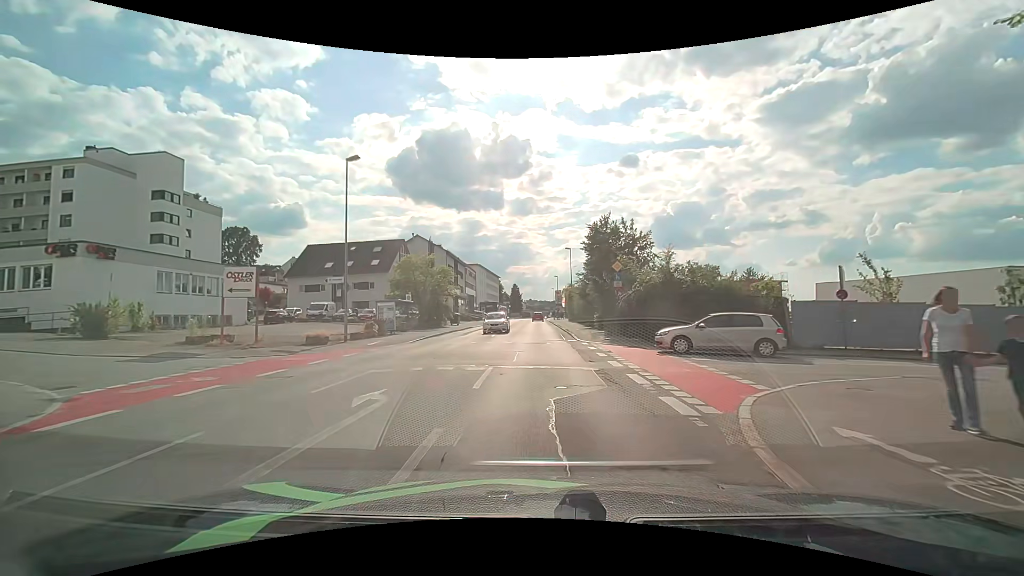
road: tertiary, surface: asphalt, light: Day
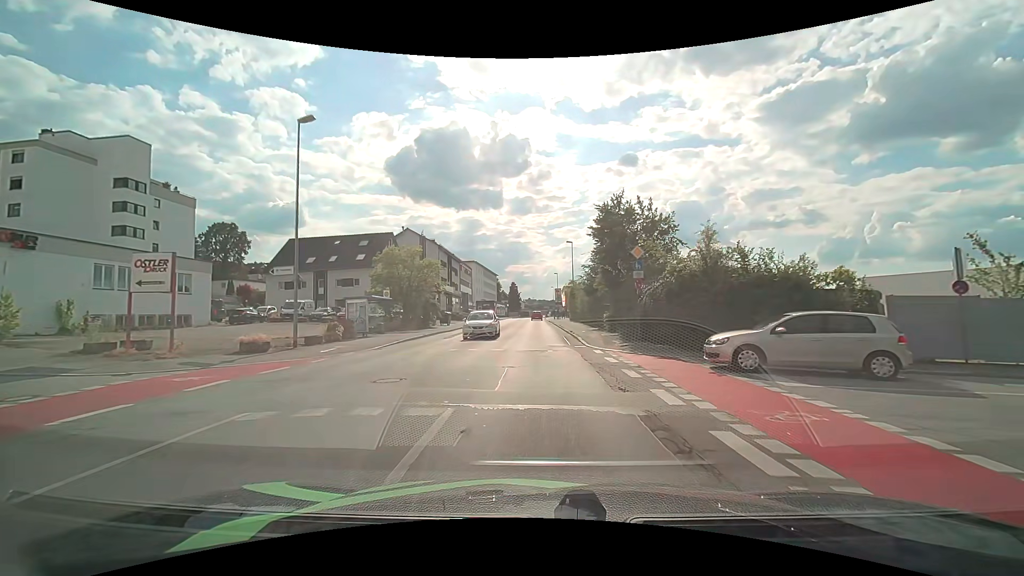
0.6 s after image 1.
(0.0, +5.6) m; 0°
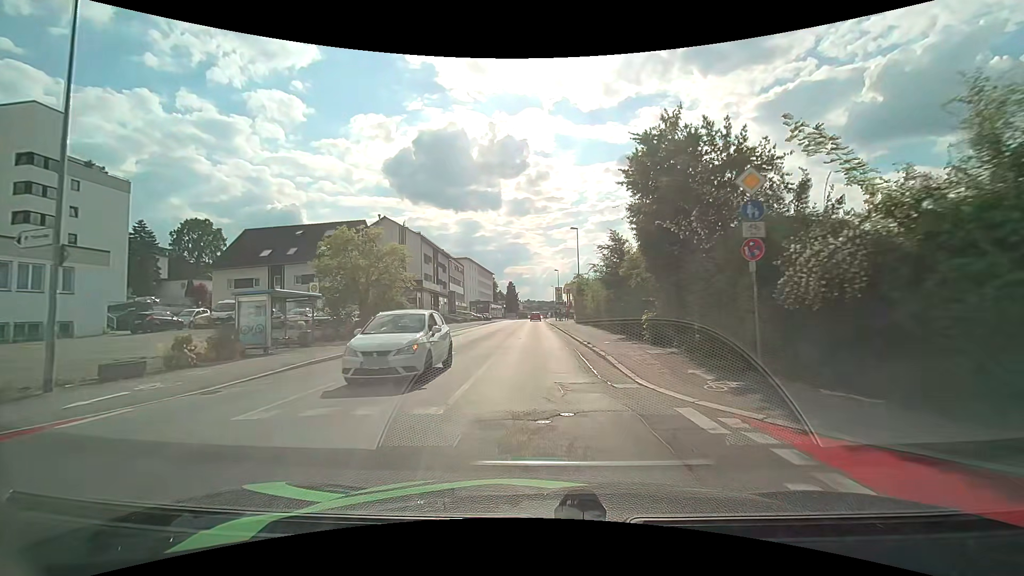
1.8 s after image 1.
(0.0, +11.0) m; 0°
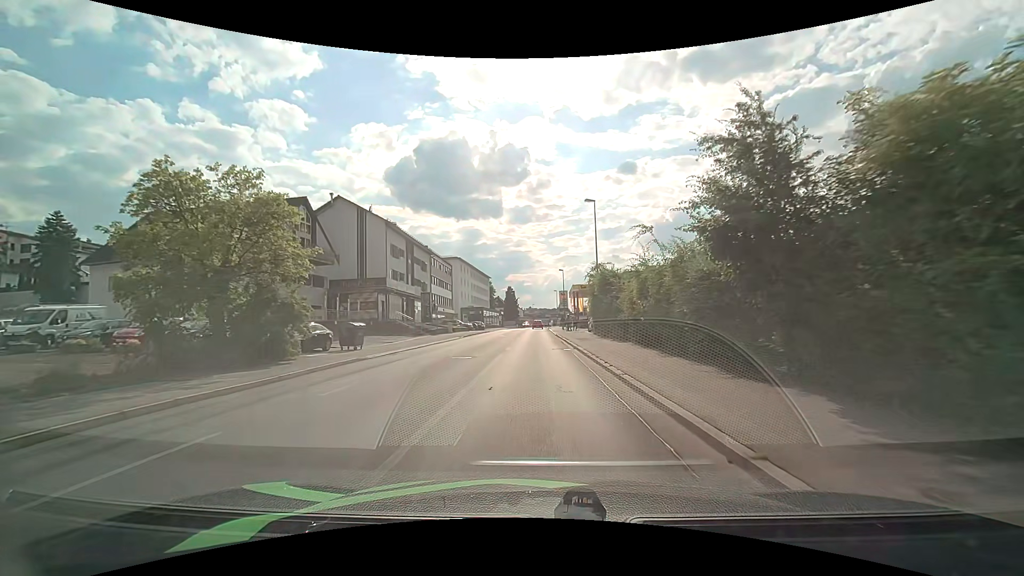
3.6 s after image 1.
(-0.1, +16.2) m; 0°
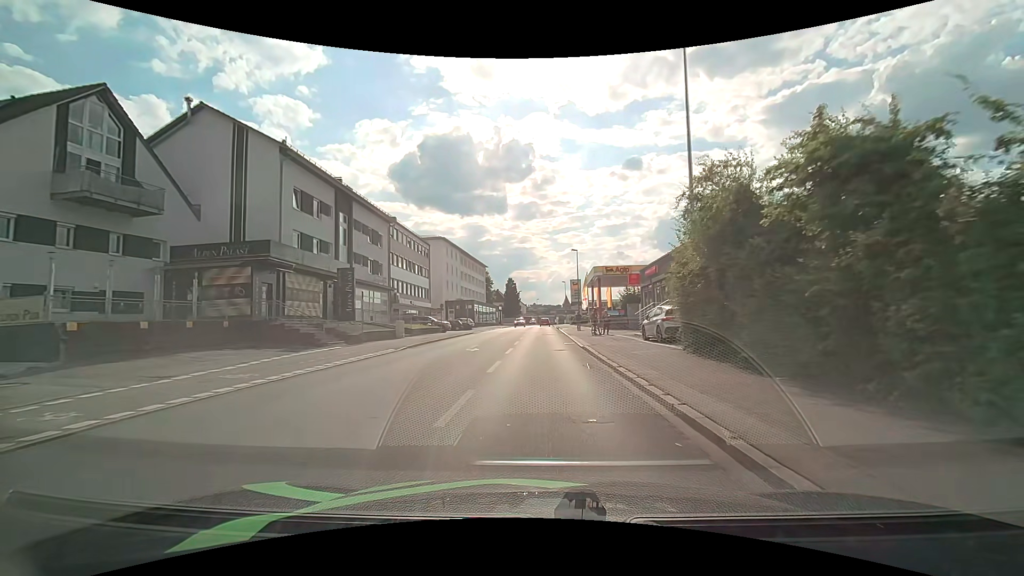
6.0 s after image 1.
(-0.2, +22.3) m; 0°
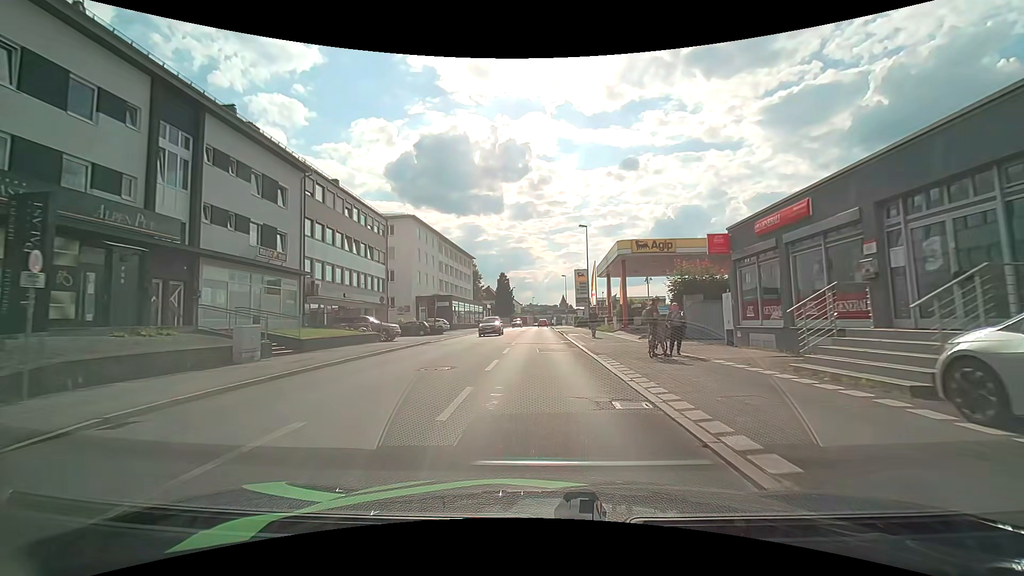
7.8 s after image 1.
(0.0, +17.8) m; 0°
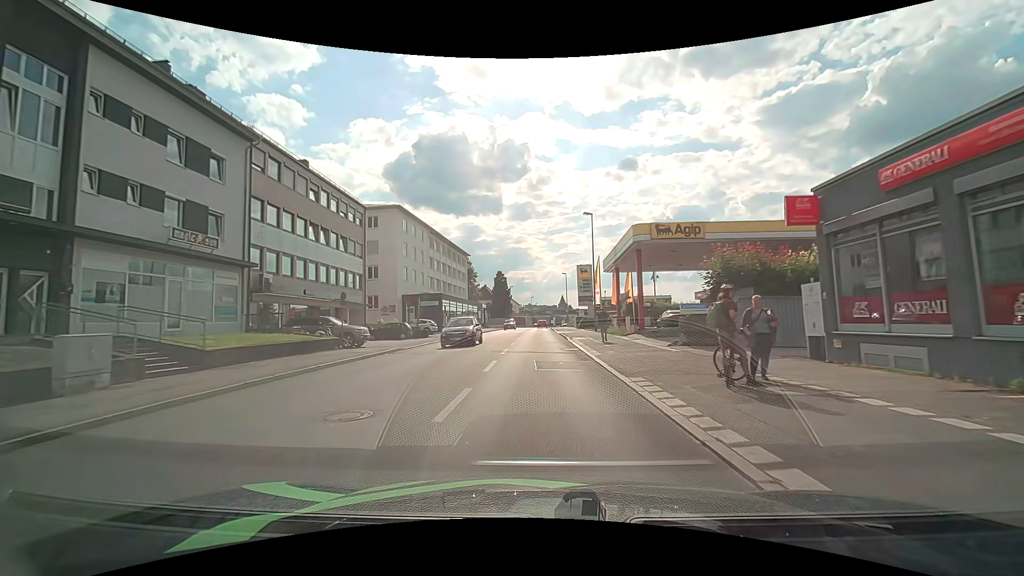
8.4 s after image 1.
(0.0, +6.1) m; 0°
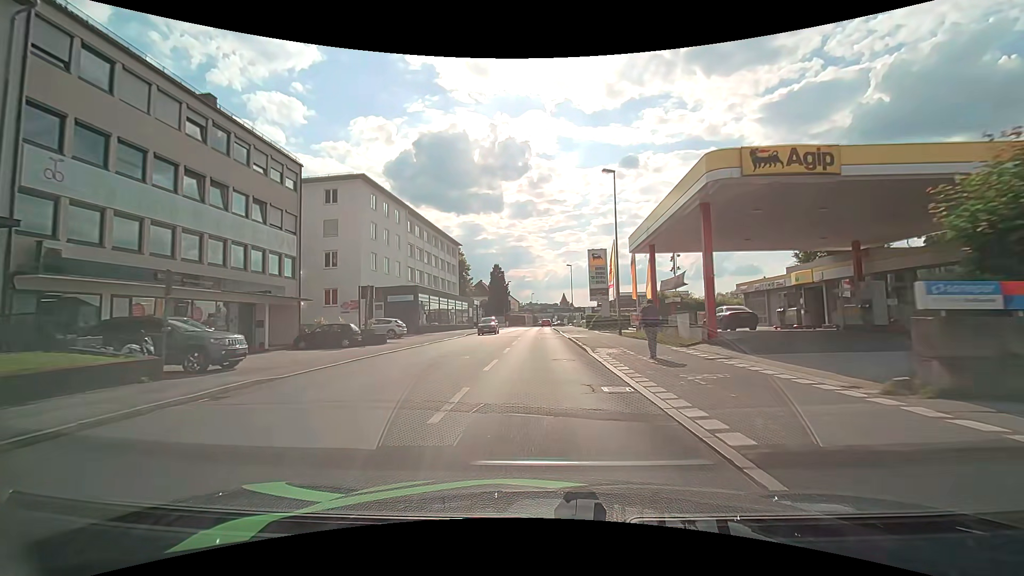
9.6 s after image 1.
(0.0, +12.2) m; 0°
(0, +10) (0, +20) (0, +30) (0, +40) (0, +50) (0, +60) (0, +70) (+1, +80) (+1, +90) (+2, +100) m
